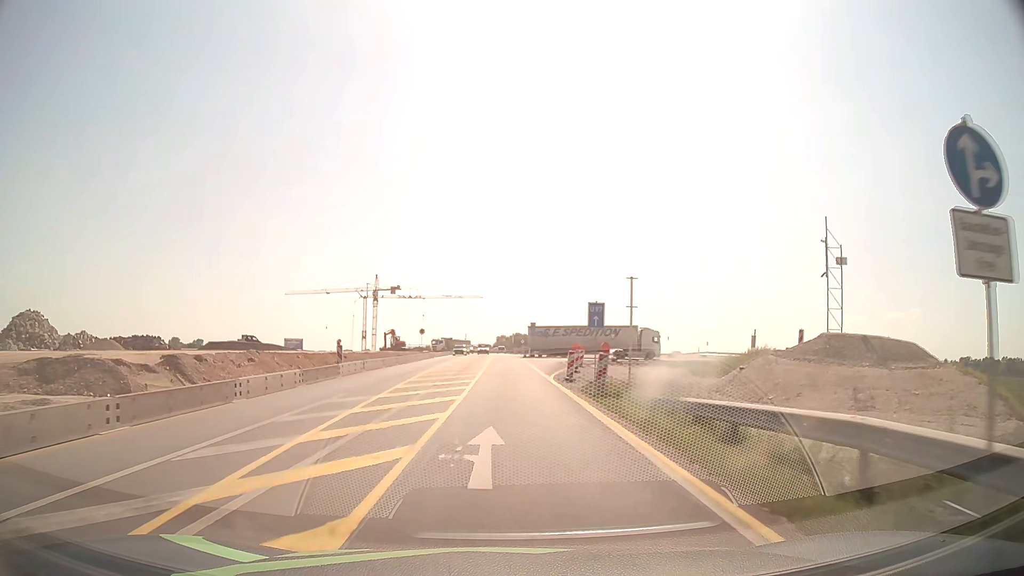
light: Day
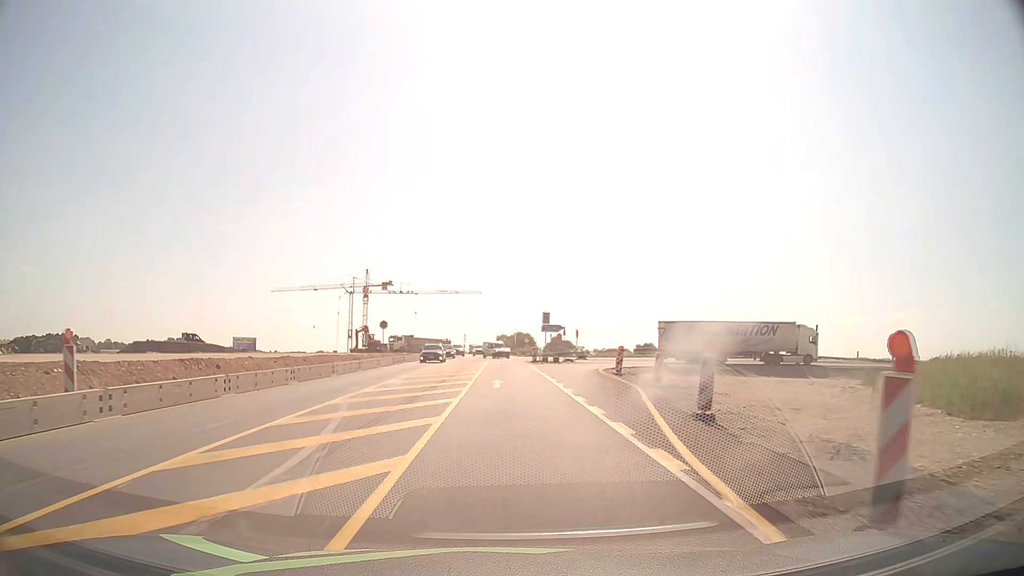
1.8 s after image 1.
(-0.1, +22.9) m; 0°
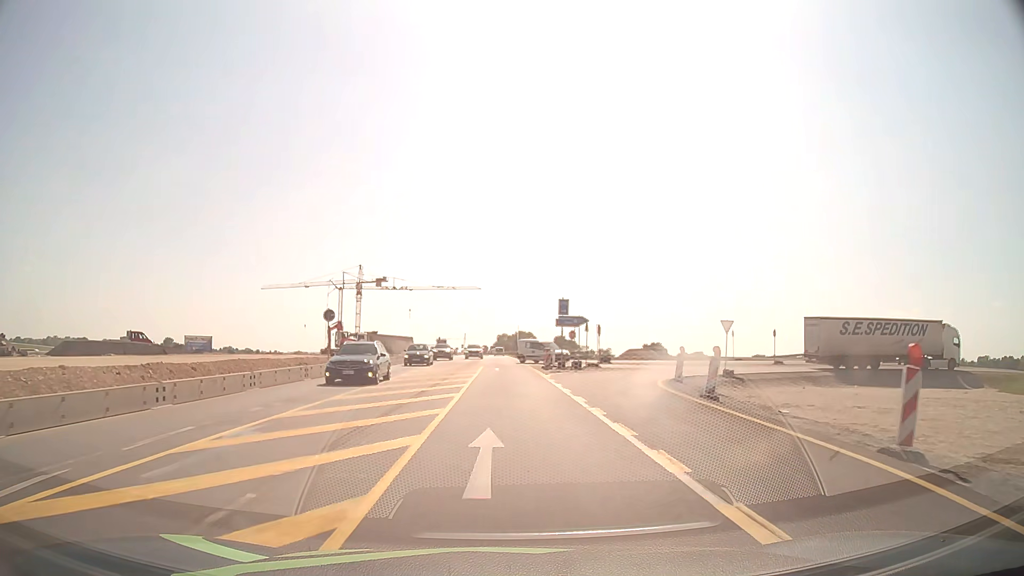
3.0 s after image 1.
(0.0, +15.3) m; 0°
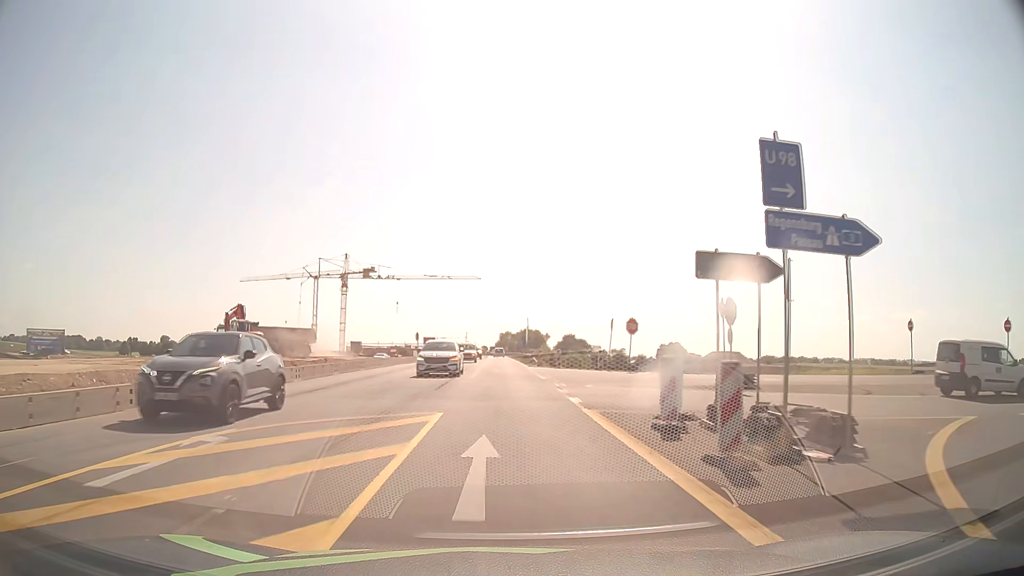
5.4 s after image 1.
(-0.1, +30.5) m; 0°
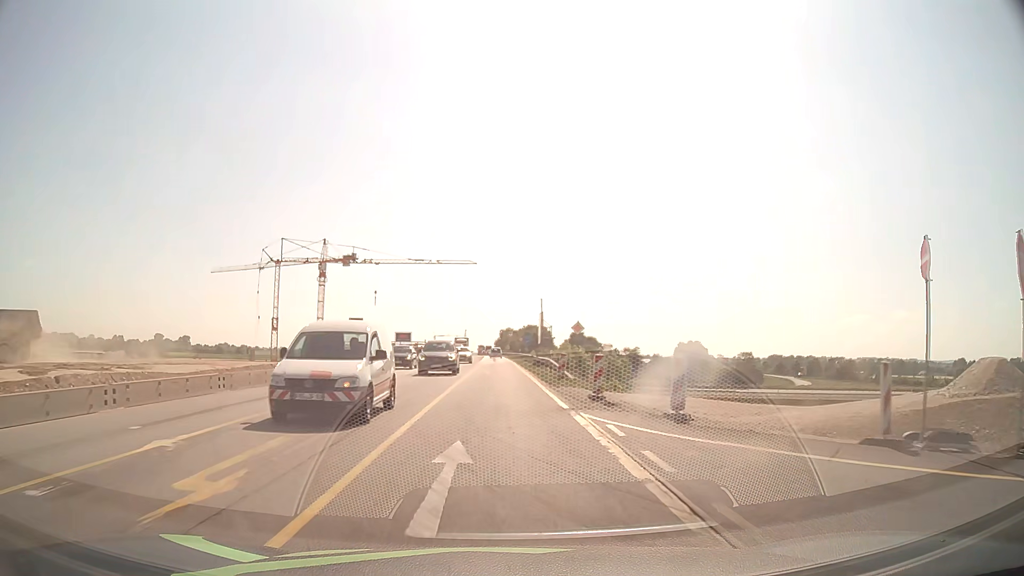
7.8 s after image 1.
(+0.1, +30.6) m; 0°
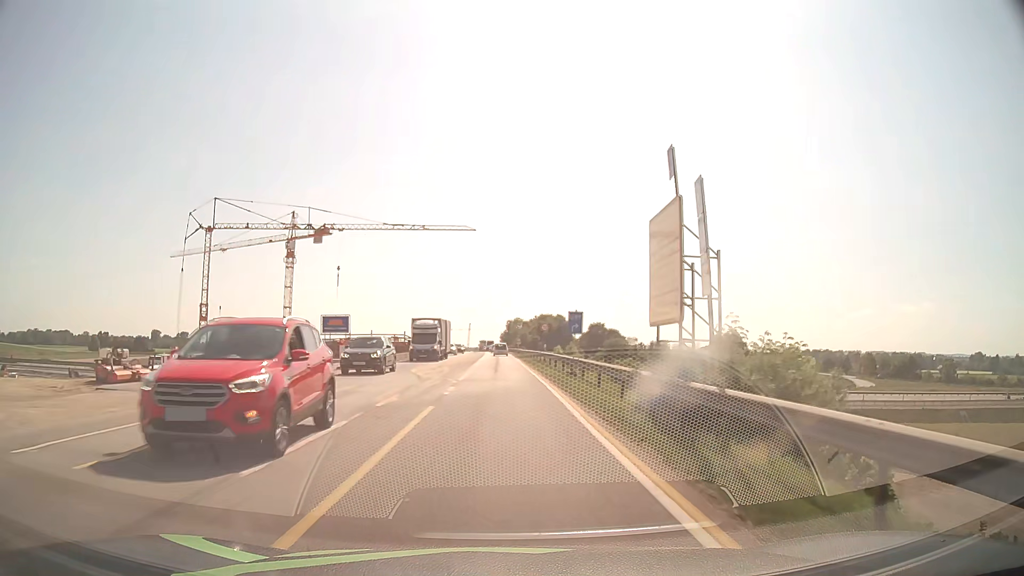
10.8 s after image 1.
(-0.3, +38.4) m; 0°
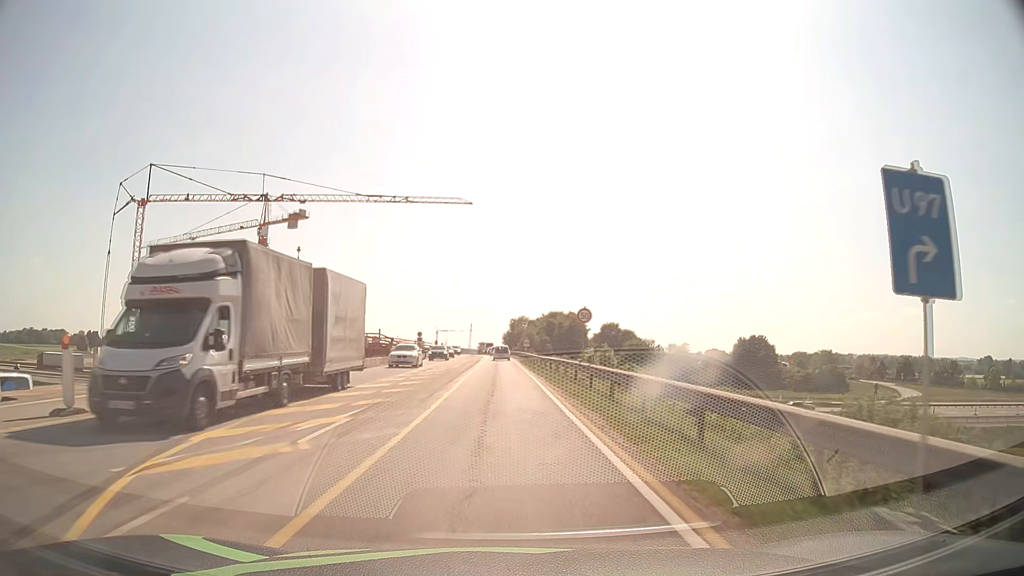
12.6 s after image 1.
(-0.1, +23.0) m; 0°
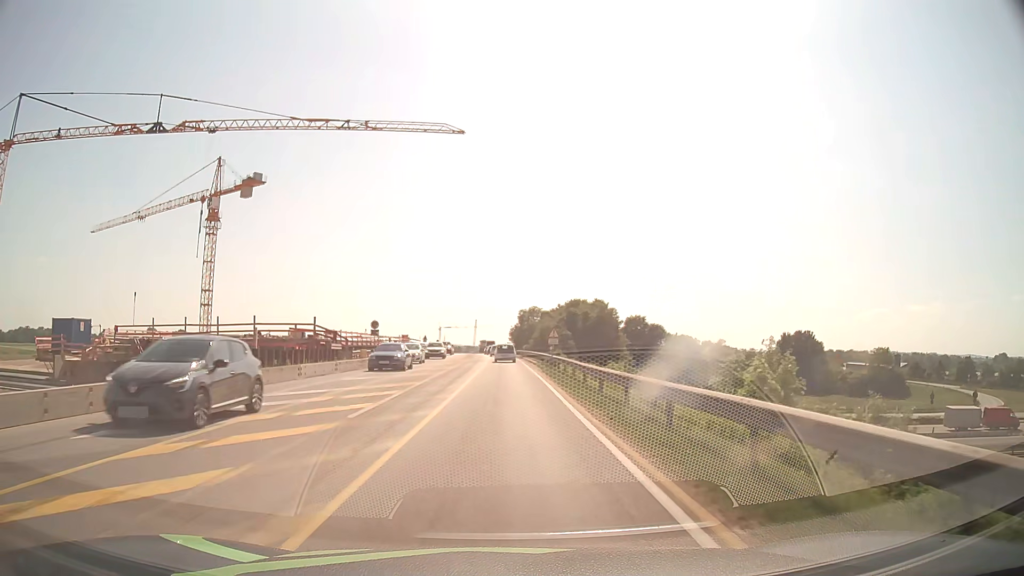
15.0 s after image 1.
(-0.2, +30.5) m; 0°
